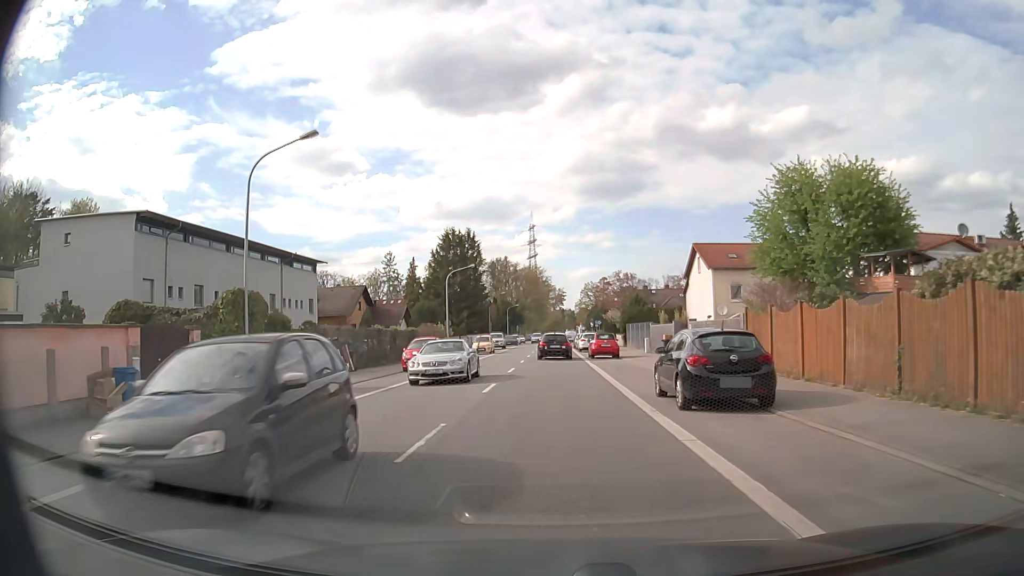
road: primary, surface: asphalt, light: Day
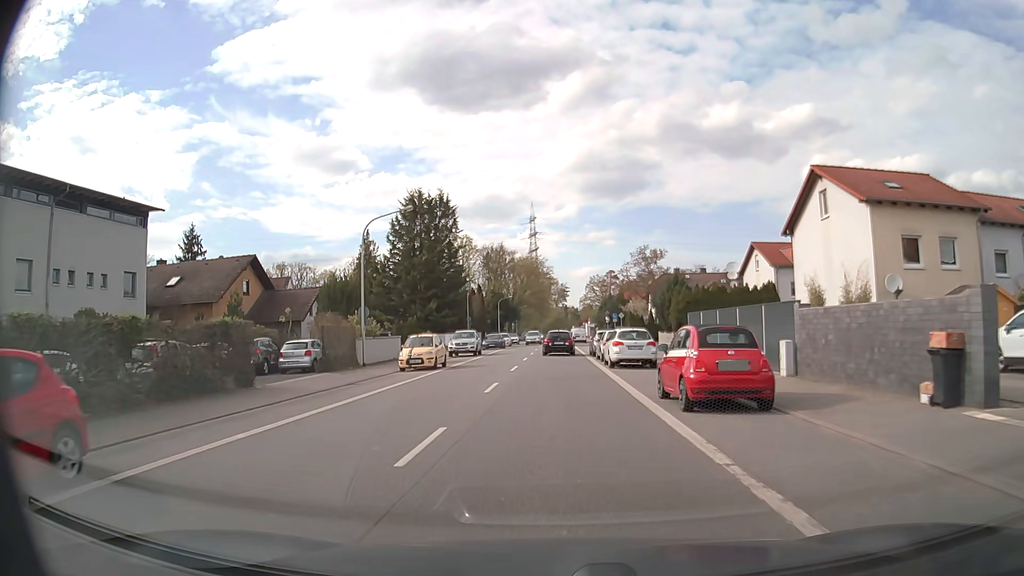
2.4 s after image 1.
(-0.1, +27.3) m; 0°
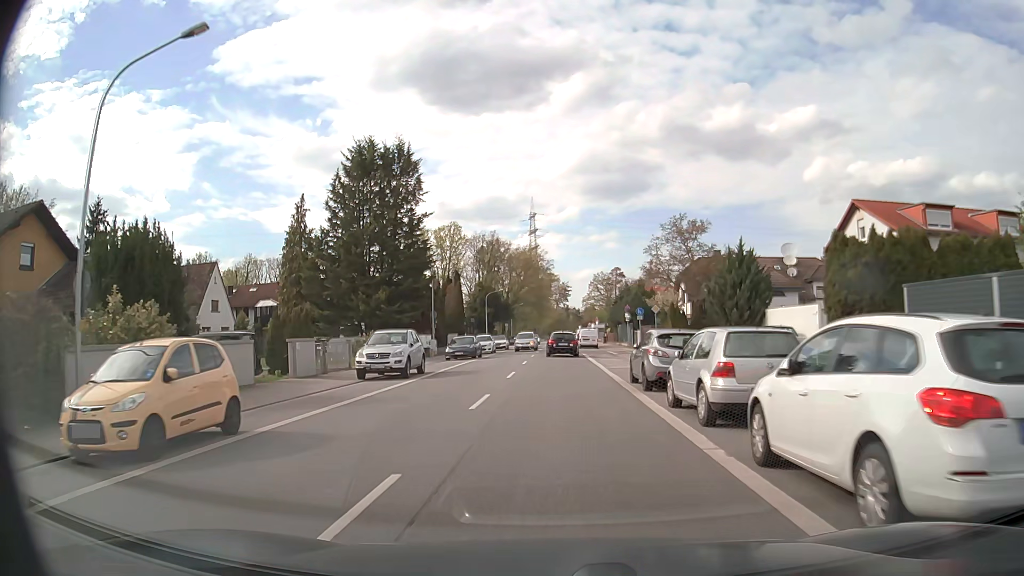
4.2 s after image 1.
(0.0, +21.4) m; 0°
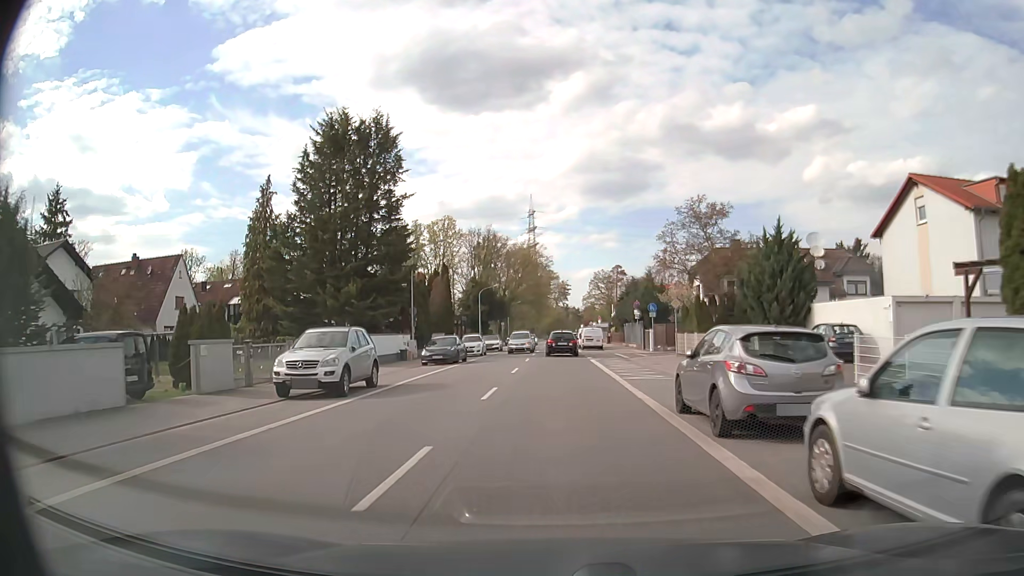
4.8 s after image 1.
(0.0, +7.3) m; 0°
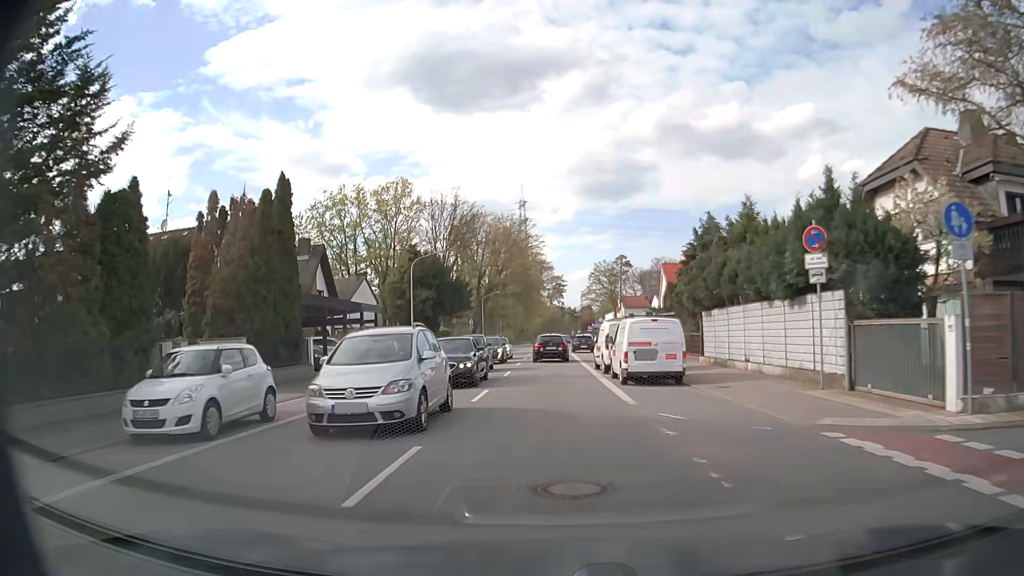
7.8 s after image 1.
(+0.3, +36.8) m; 0°
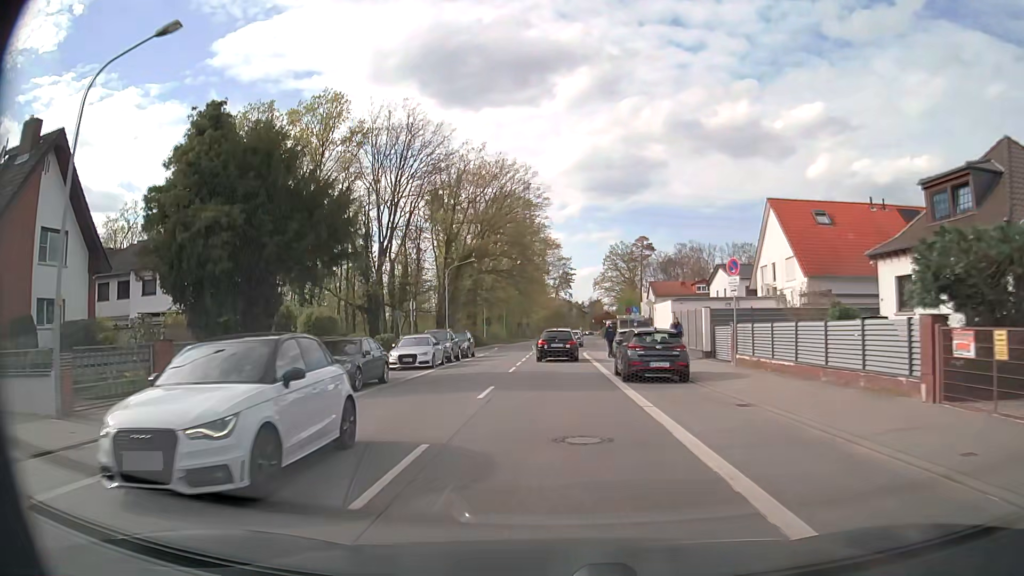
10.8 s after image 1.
(-0.2, +36.2) m; -1°
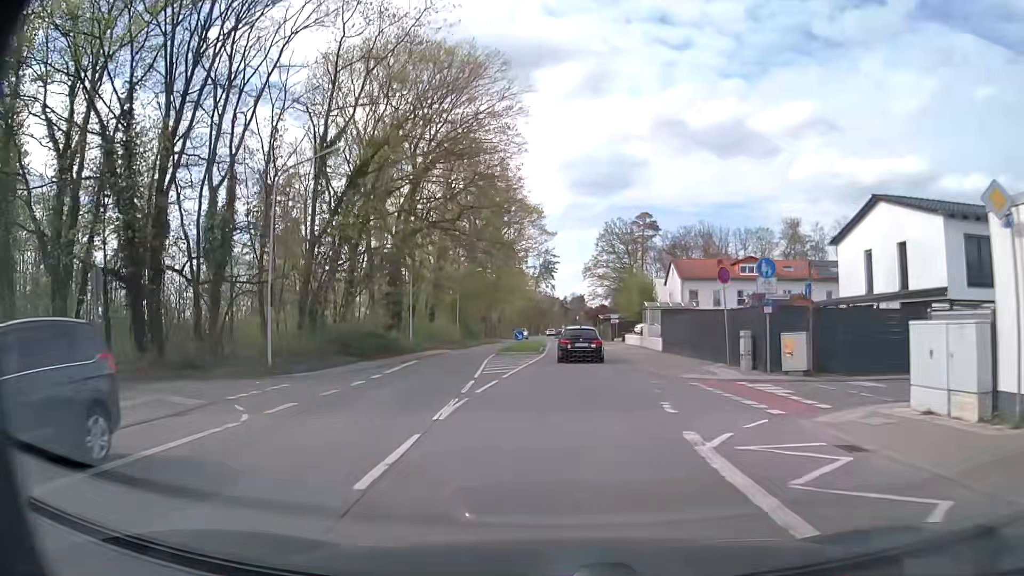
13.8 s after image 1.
(+0.1, +35.3) m; +2°
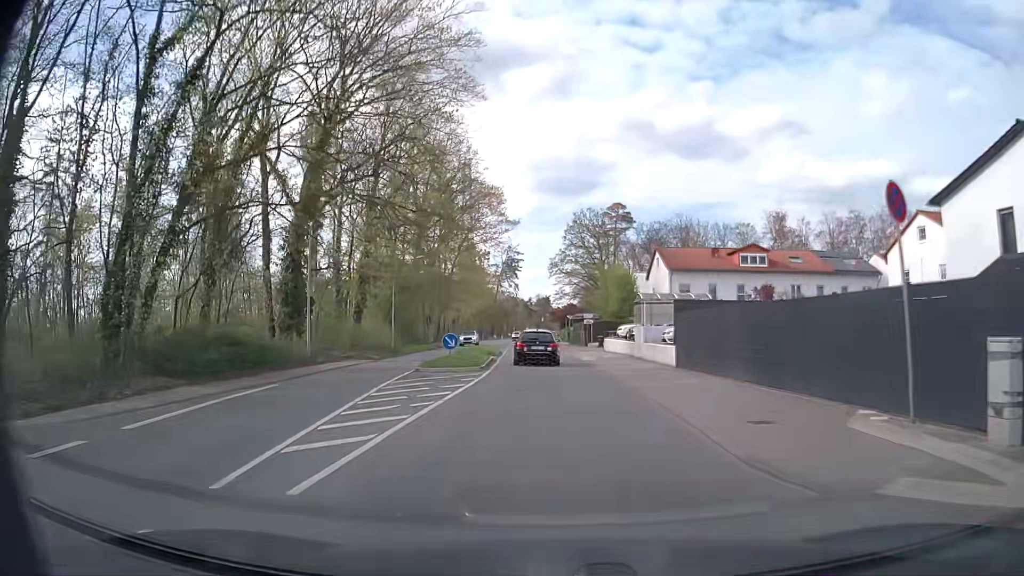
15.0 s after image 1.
(+0.4, +13.8) m; +3°
(0, +10) (0, +20) (-1, +30) (-1, +40) (-1, +50) (-2, +60) (-2, +70) (-3, +80) (-3, +90) (-3, +100) m
